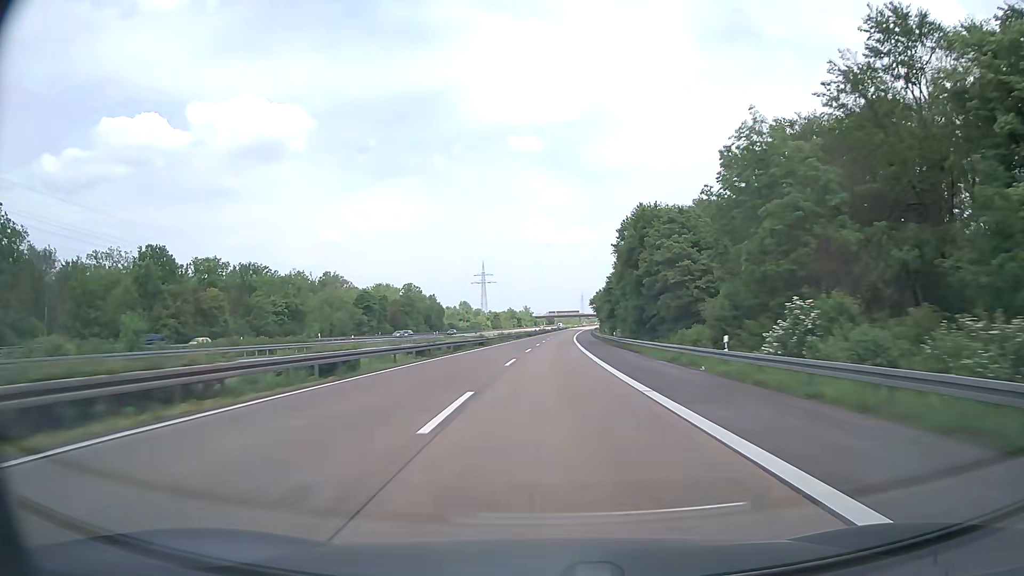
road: motorway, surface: asphalt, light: Day
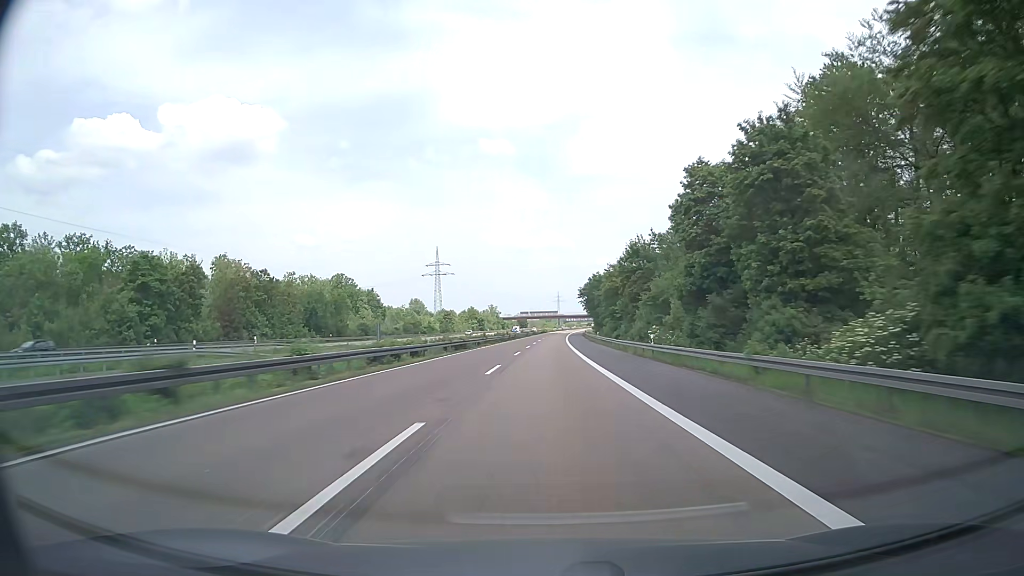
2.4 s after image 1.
(+1.7, +76.0) m; +3°
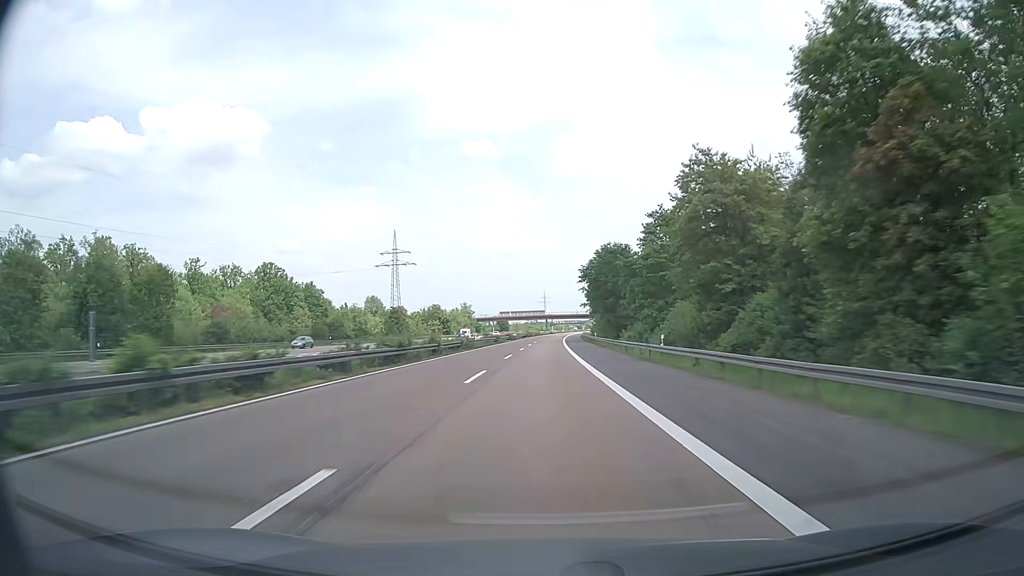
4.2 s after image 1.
(+0.5, +57.0) m; +1°
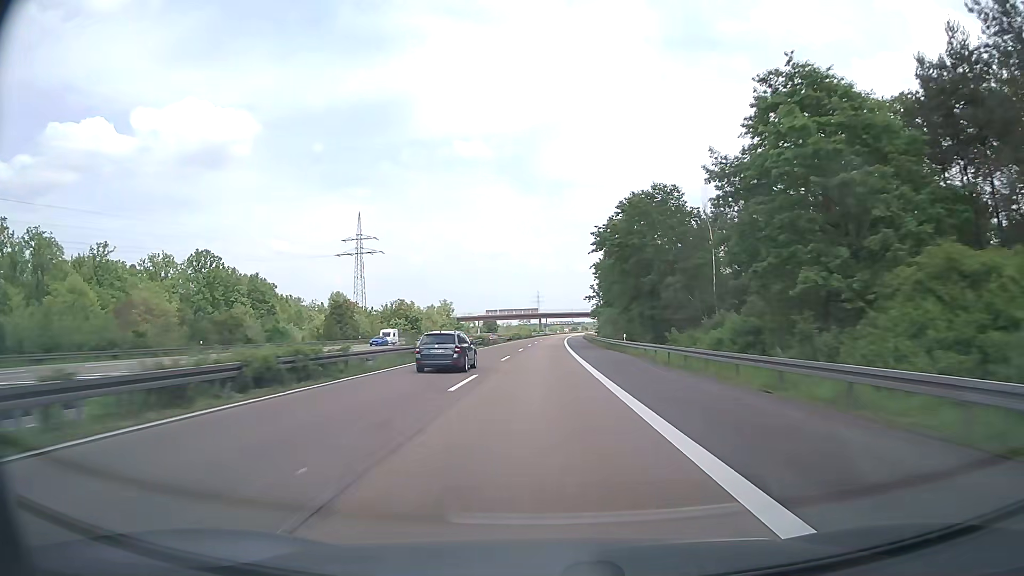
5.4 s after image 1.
(+0.2, +38.0) m; +1°
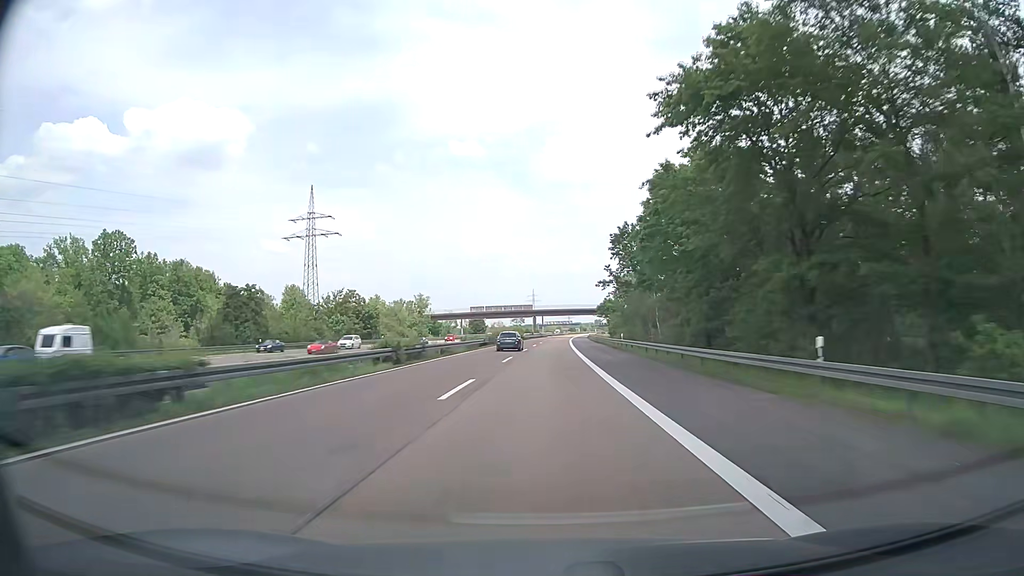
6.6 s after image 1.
(0.0, +38.0) m; 0°
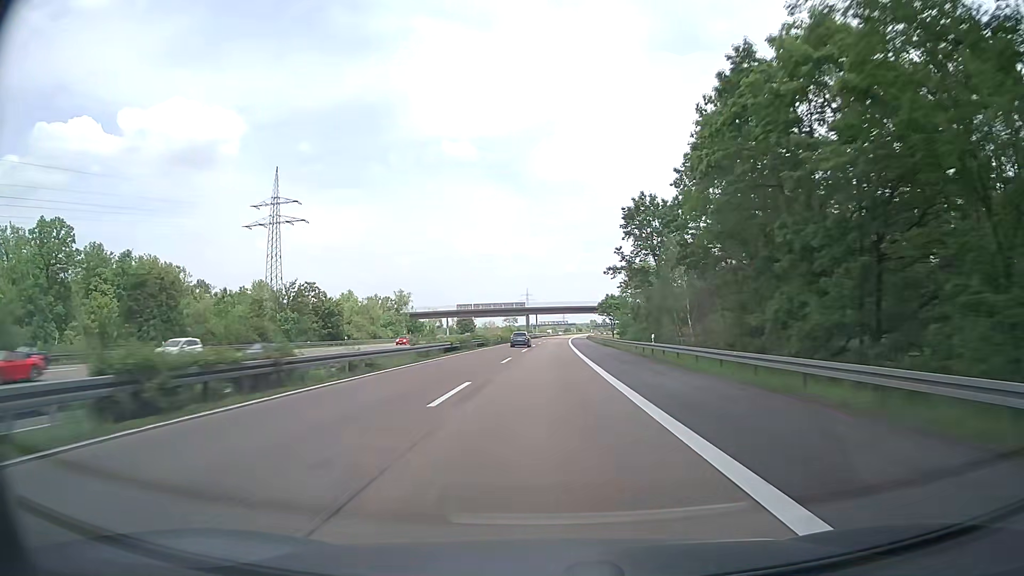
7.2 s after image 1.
(+0.1, +19.0) m; 0°
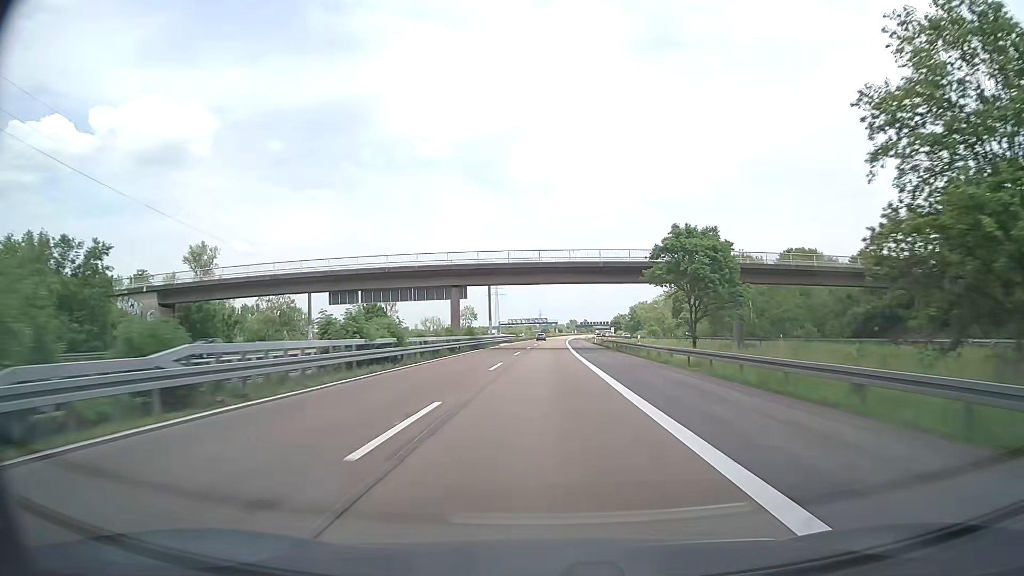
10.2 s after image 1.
(+1.7, +95.0) m; +2°
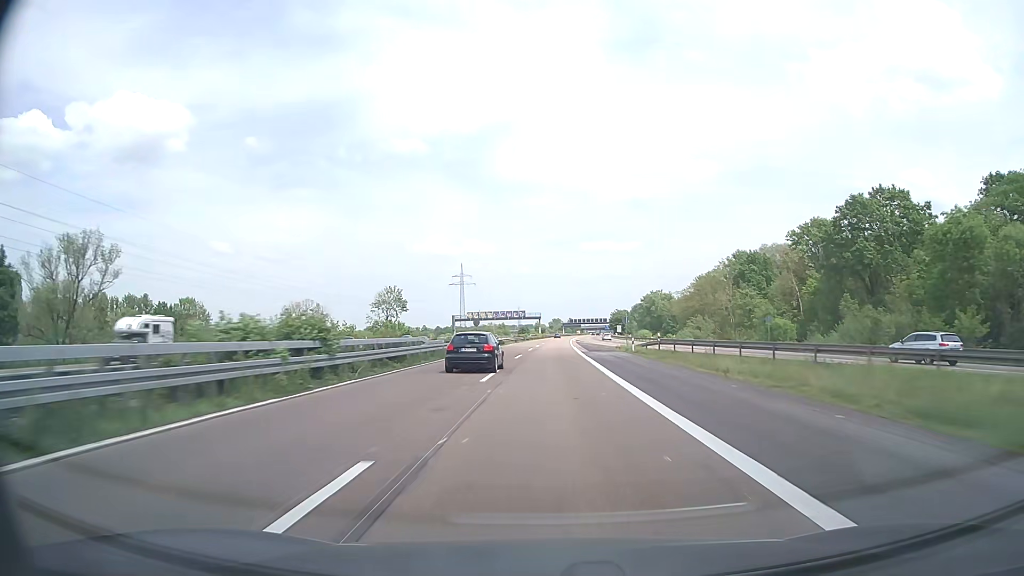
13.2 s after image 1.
(+1.3, +95.0) m; +2°
(0, +10) (0, +20) (0, +30) (0, +40) (0, +50) (+1, +60) (+1, +70) (+1, +80) (+2, +90) (+2, +100) m
